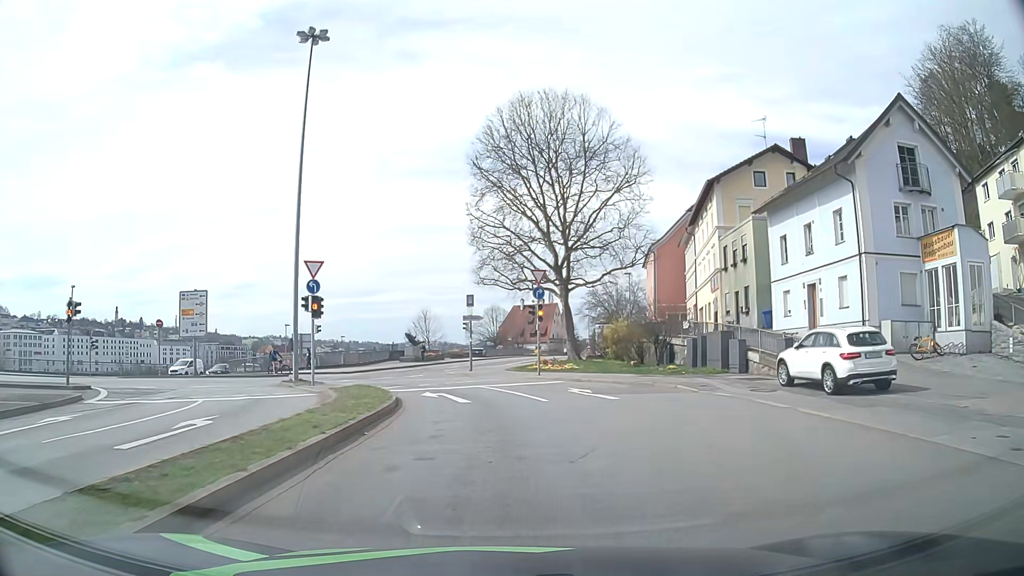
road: primary_link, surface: asphalt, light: Day
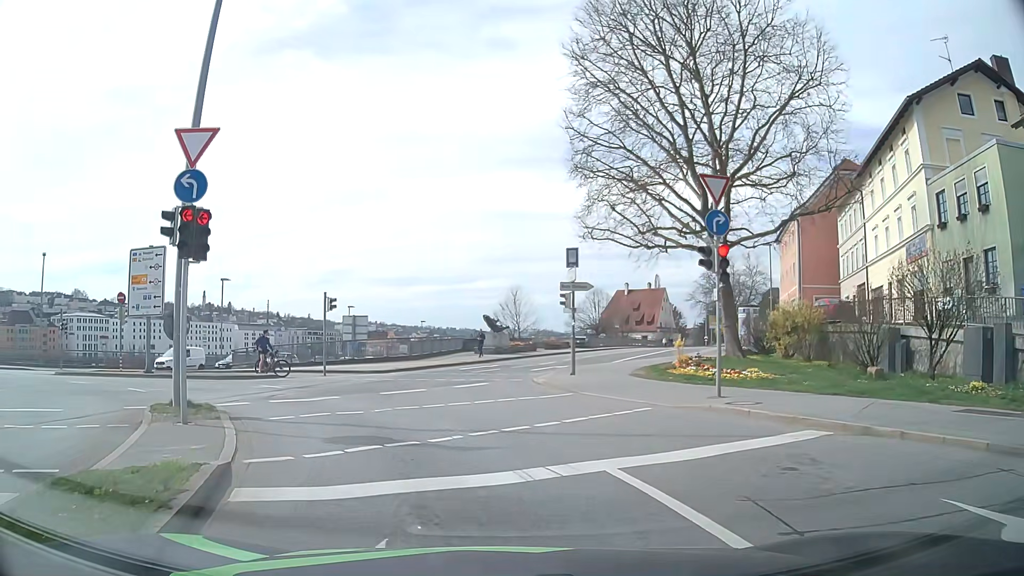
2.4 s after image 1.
(-0.6, +16.0) m; -8°
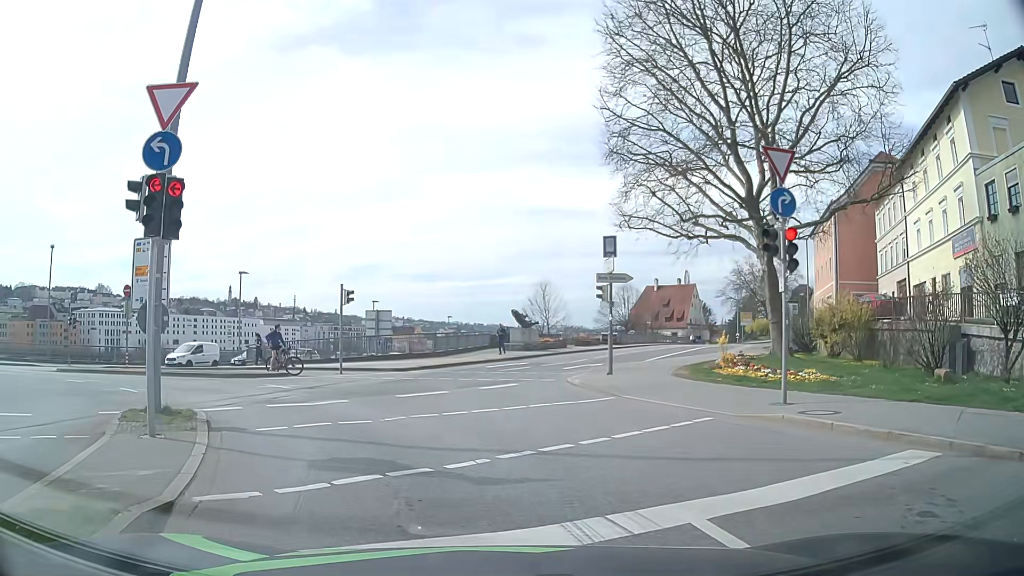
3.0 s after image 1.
(0.0, +1.9) m; -1°
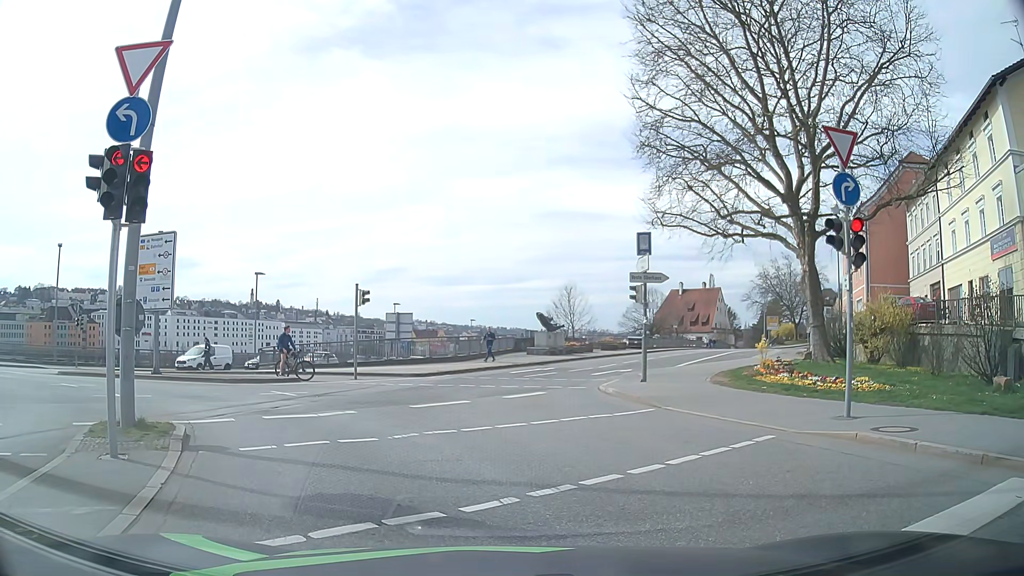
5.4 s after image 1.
(-0.1, +1.6) m; -3°
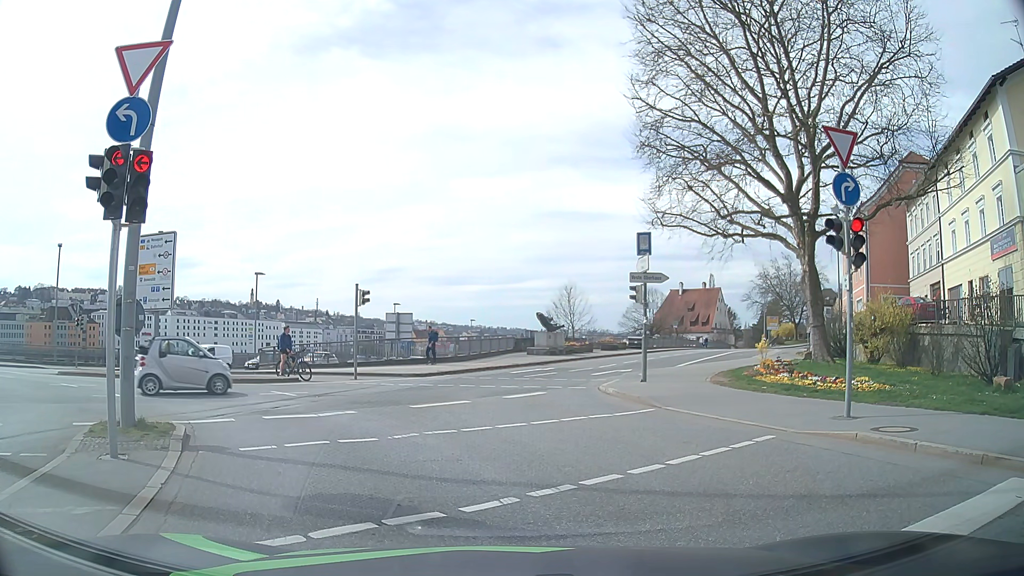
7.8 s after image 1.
(0.0, 0.0) m; 0°
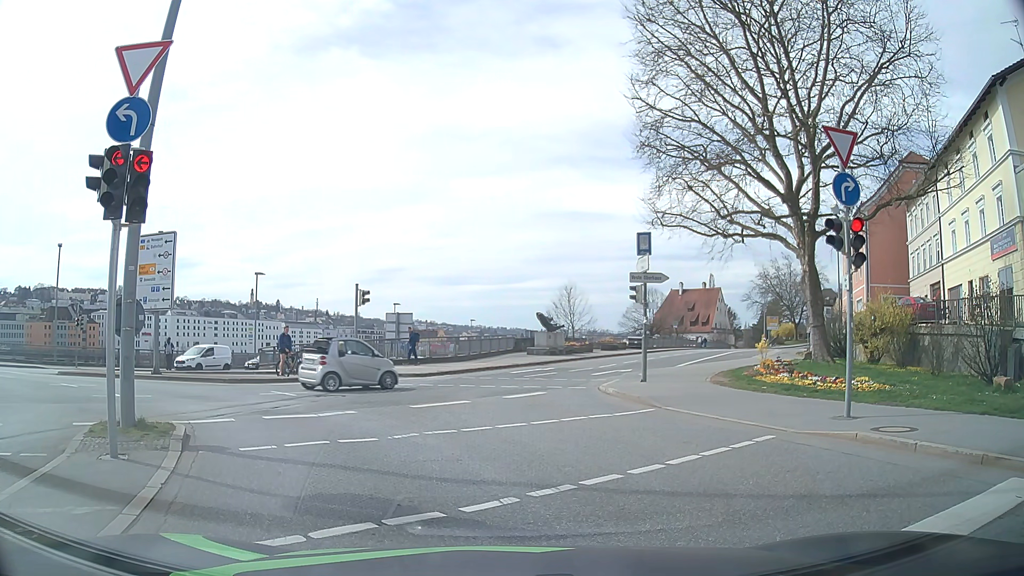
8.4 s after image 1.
(0.0, 0.0) m; 0°
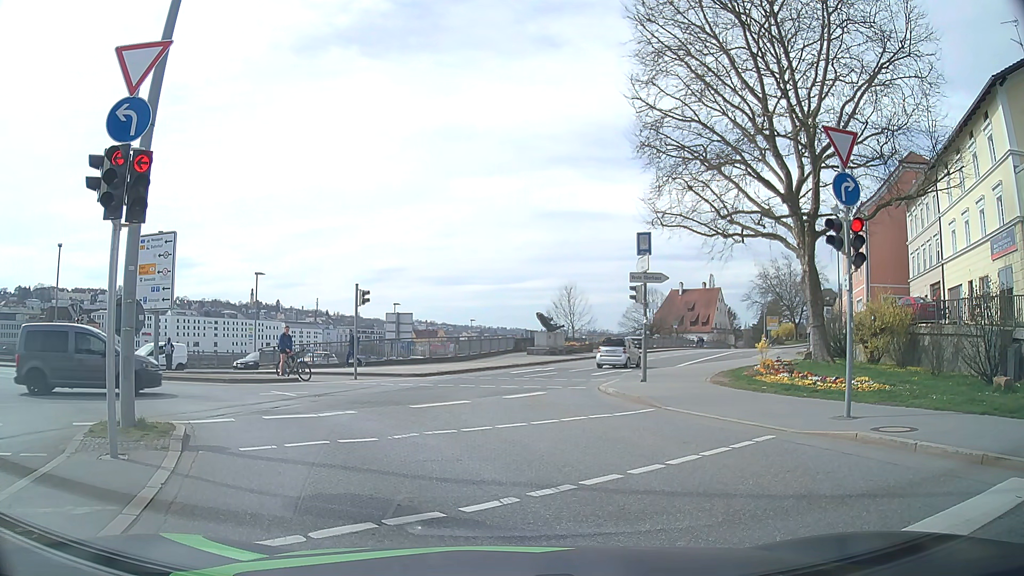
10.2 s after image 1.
(0.0, 0.0) m; 0°
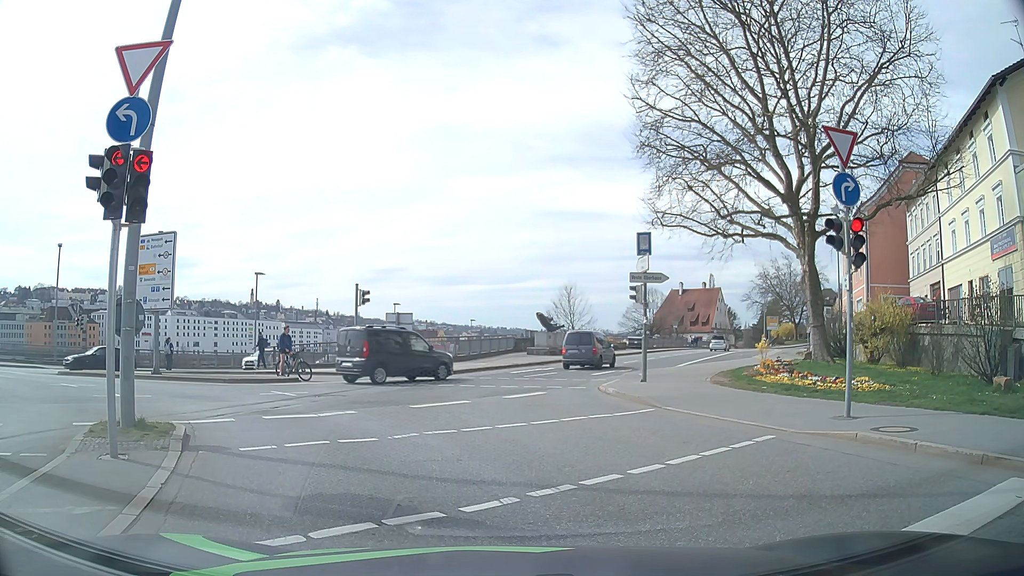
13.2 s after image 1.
(0.0, 0.0) m; 0°
(-2, +10) (-8, +18) (-16, +23) (-26, +26) (-35, +28) (-45, +31) (-55, +33) (-65, +35) (-74, +38) (-84, +40) m
